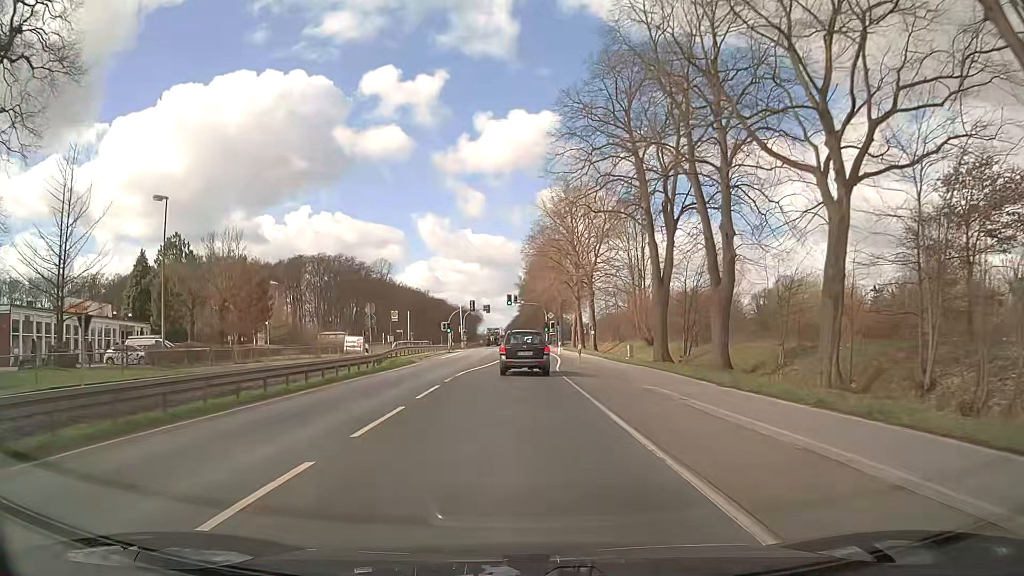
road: primary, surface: asphalt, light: Day
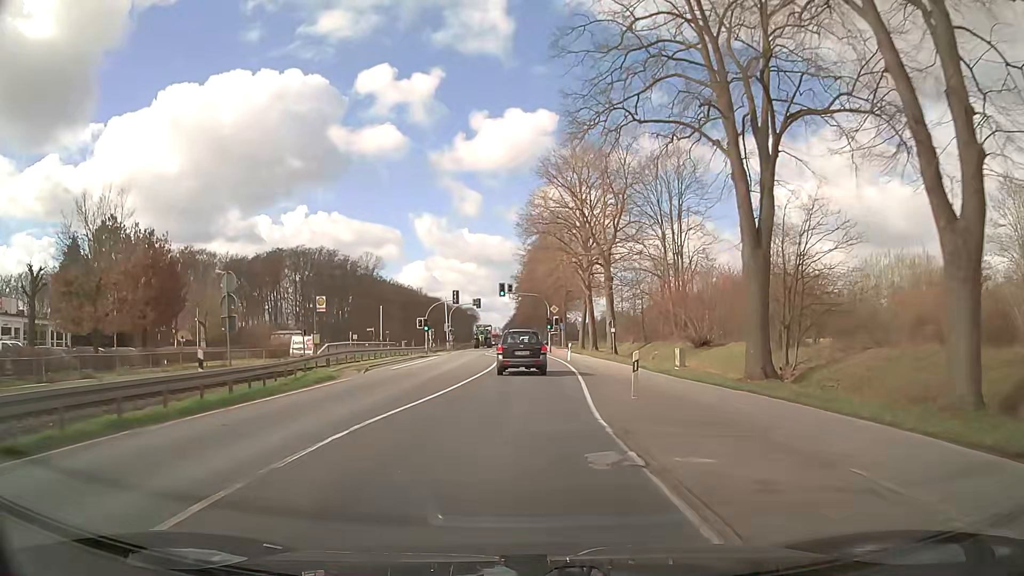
(-0.1, +17.4) m; 0°
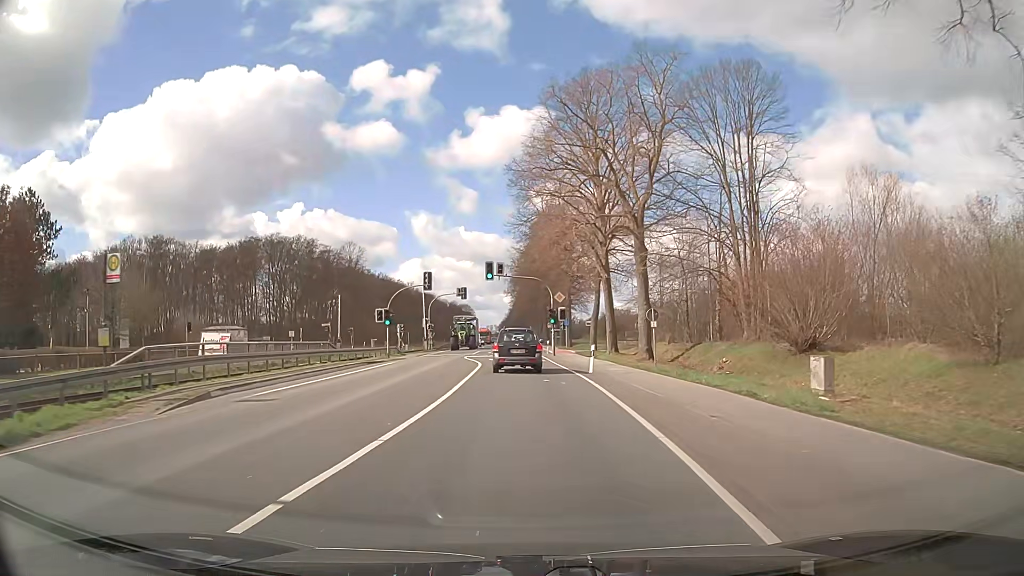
(0.0, +17.2) m; +1°
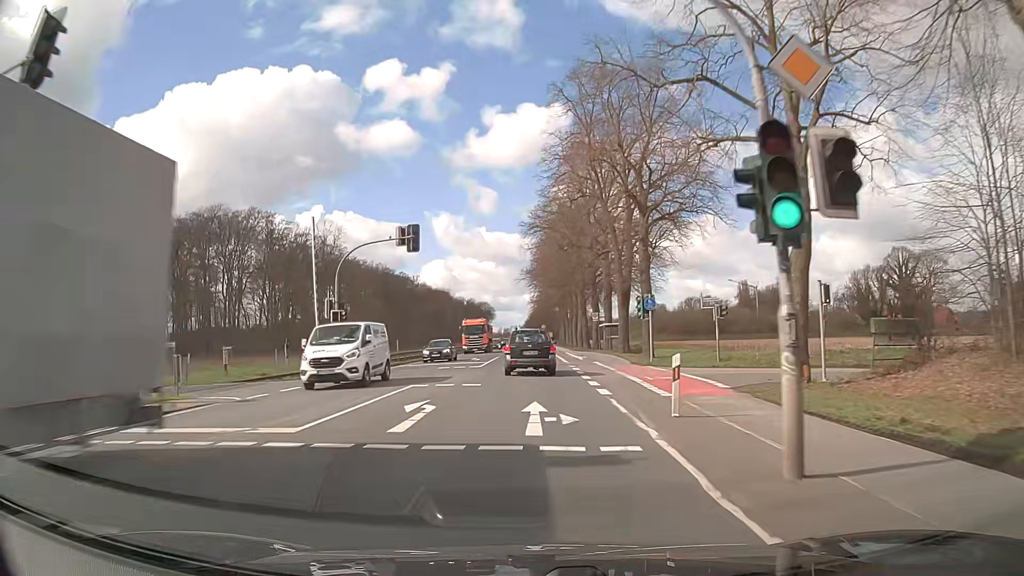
(-0.8, +44.0) m; -3°
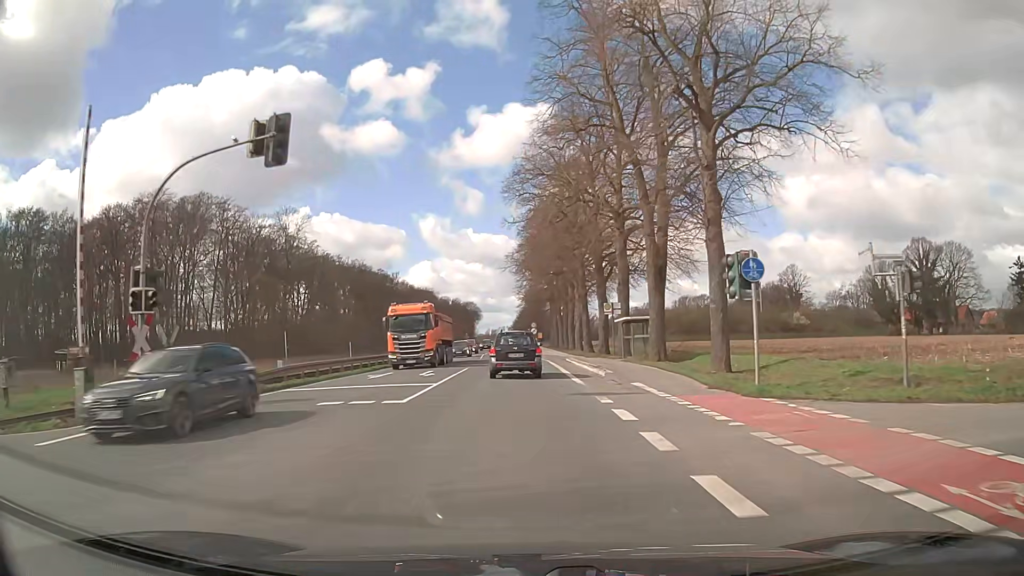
(+0.2, +17.4) m; +1°
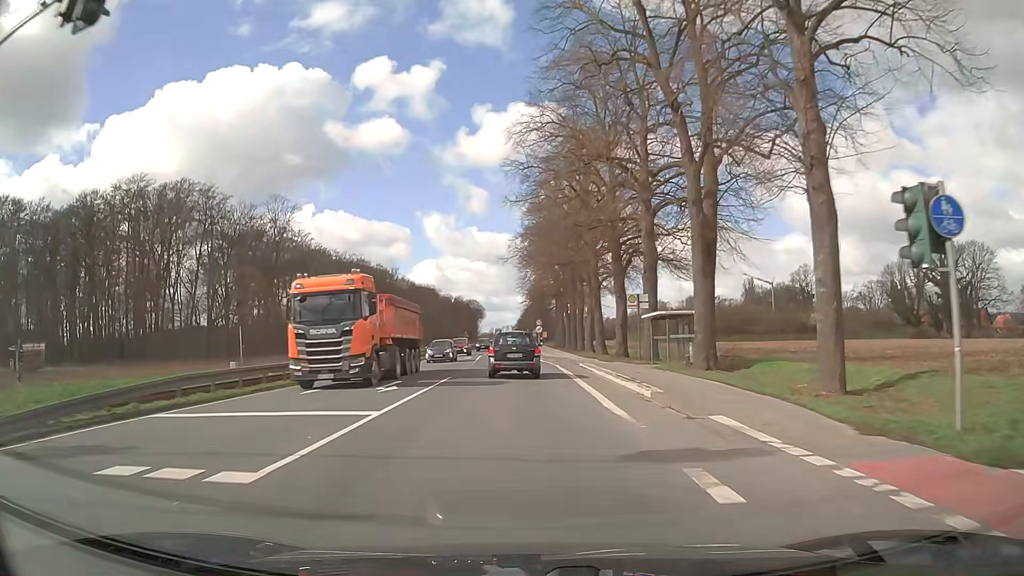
(0.0, +8.6) m; 0°
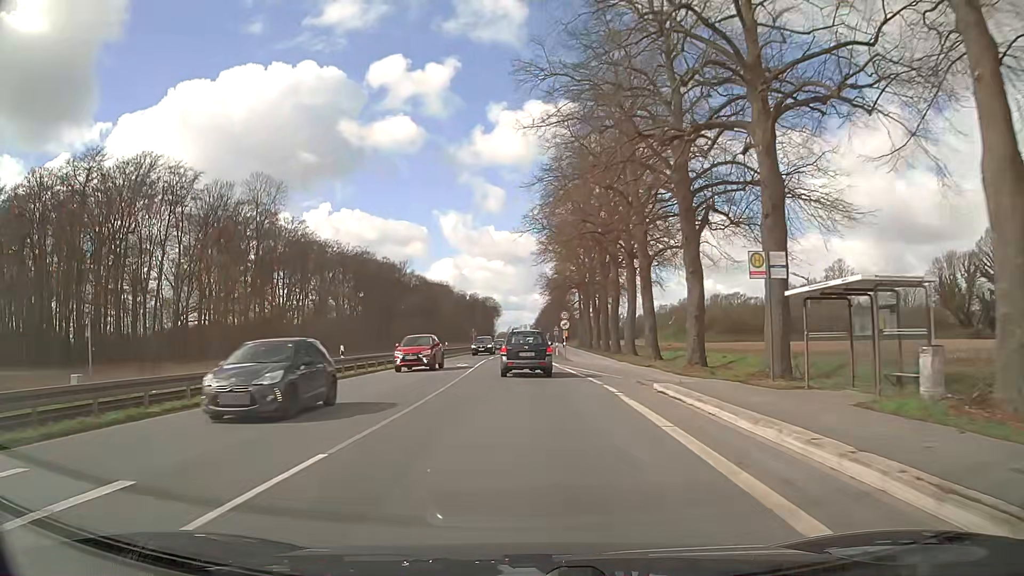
(-0.2, +17.0) m; -1°
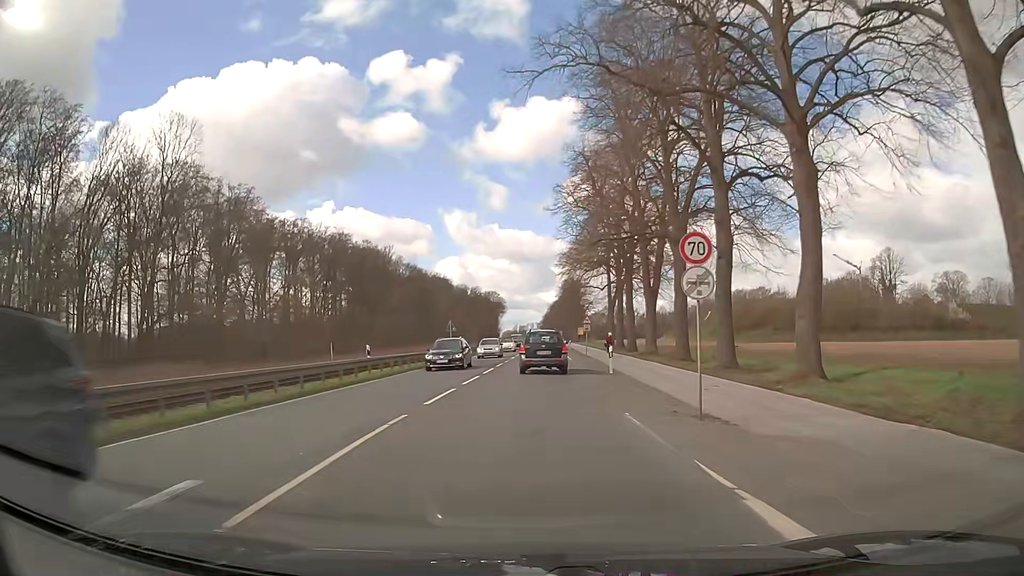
(-0.6, +33.3) m; -1°
(0, +10) (0, +20) (+1, +30) (+1, +40) (+1, +50) (+1, +60) (+2, +70) (+2, +80) (+2, +90) (+3, +100) m
